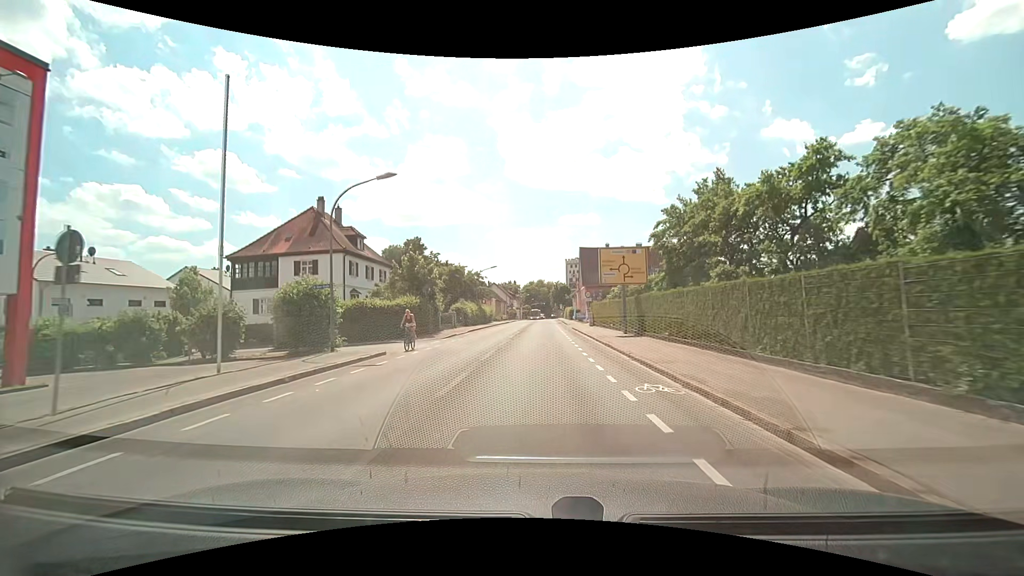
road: secondary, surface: asphalt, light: Day
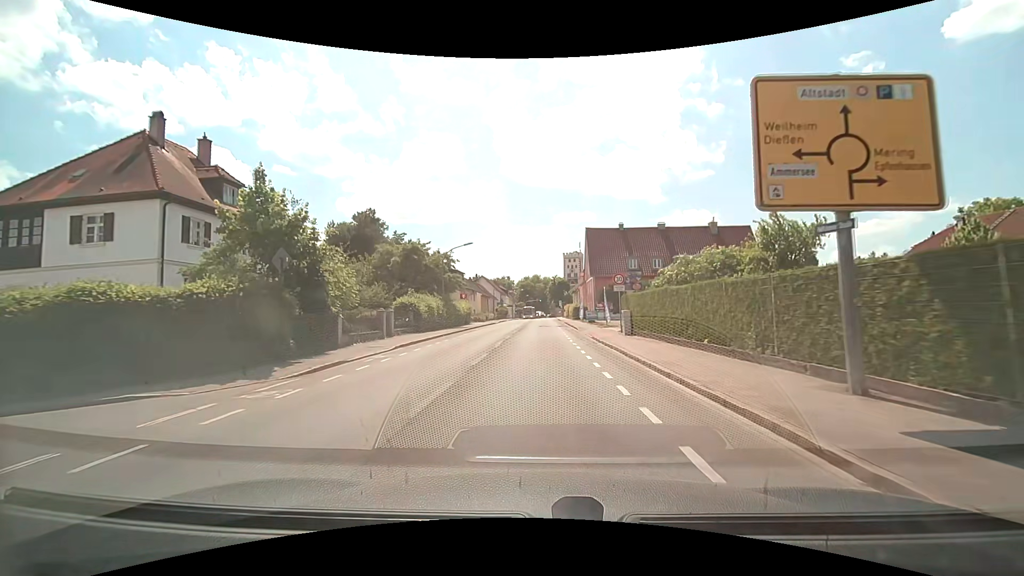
(+0.2, +19.6) m; +1°
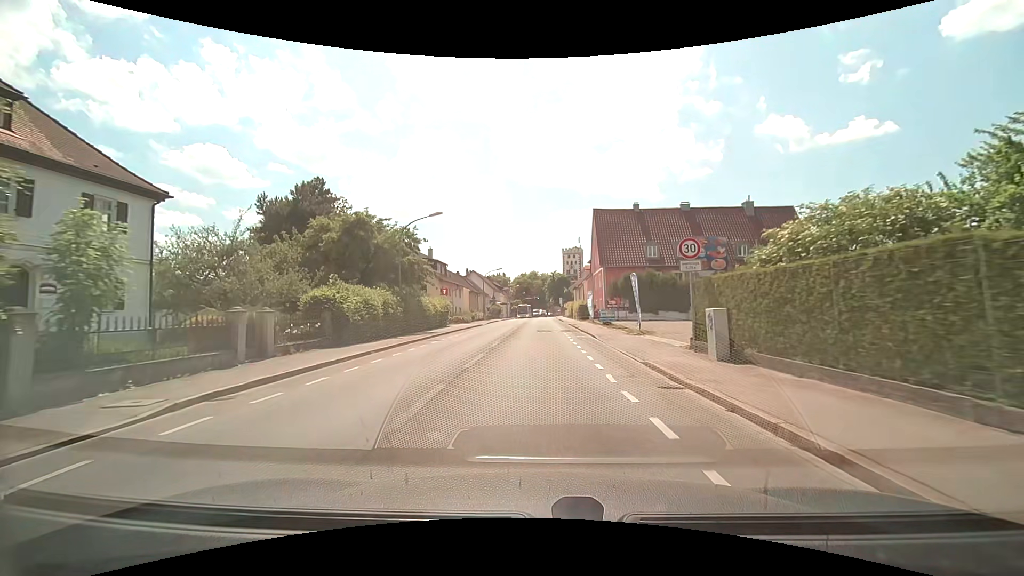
(+0.1, +12.7) m; 0°
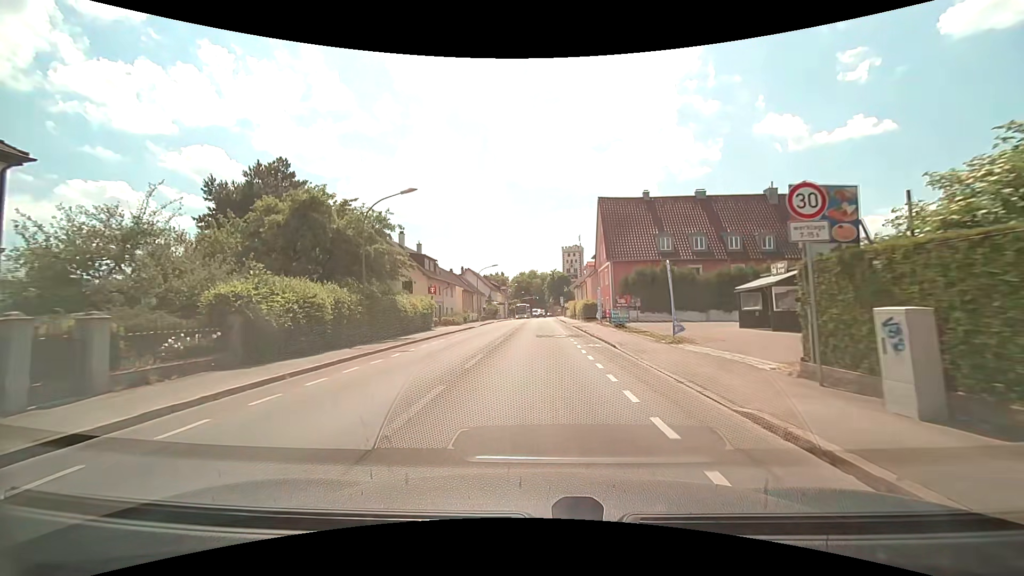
(0.0, +6.0) m; 0°
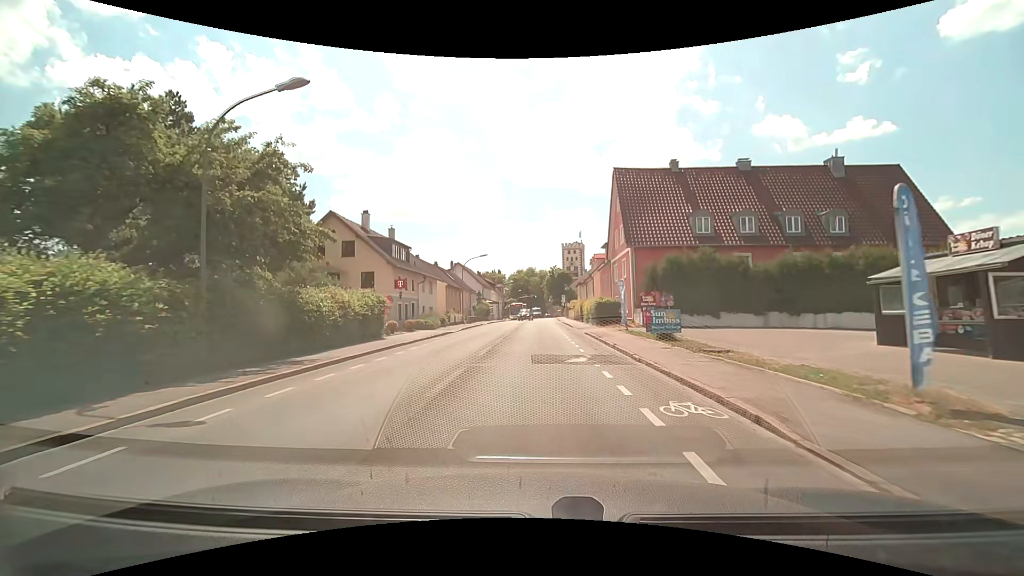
(0.0, +11.3) m; 0°
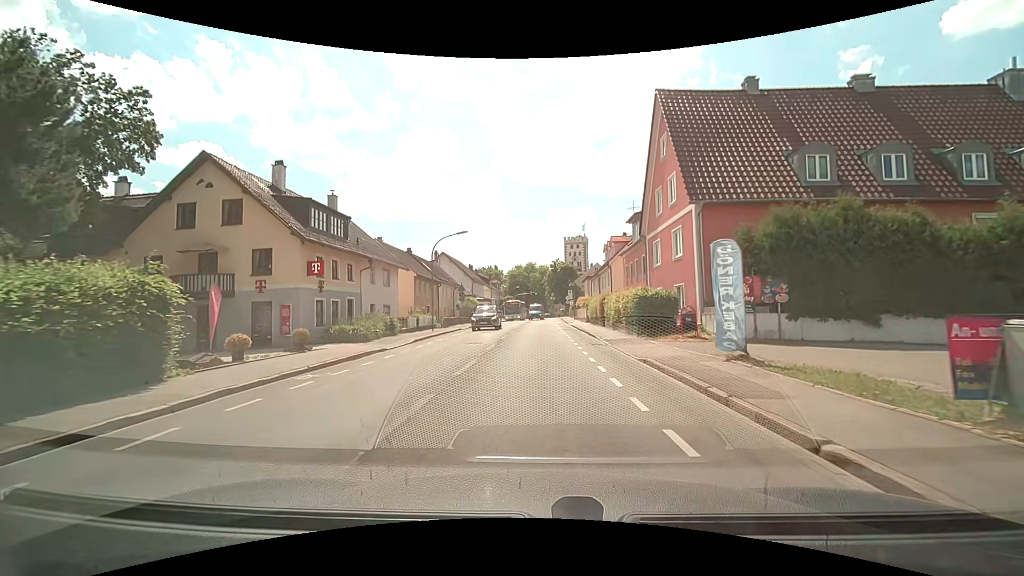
(0.0, +15.0) m; +1°
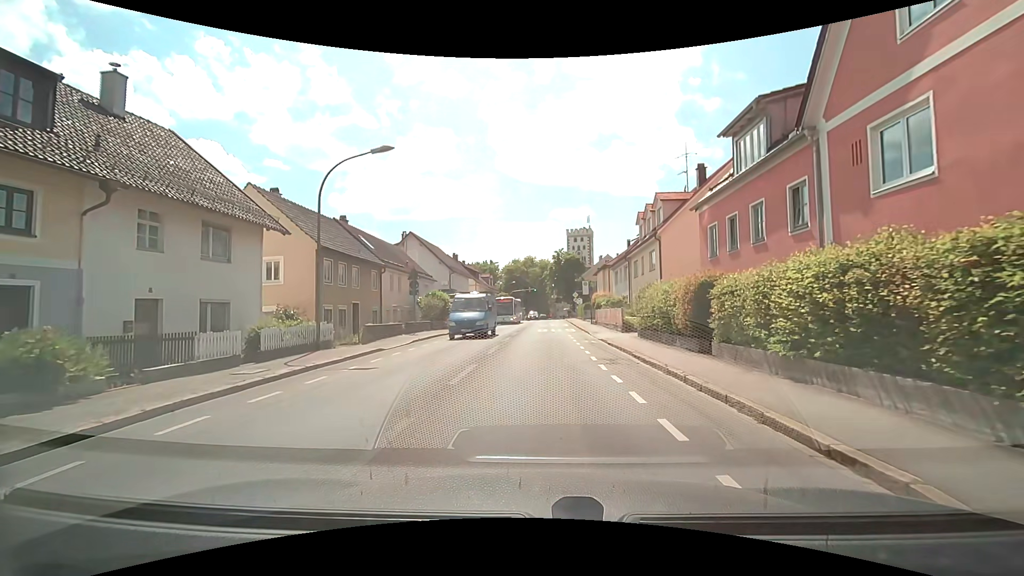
(-0.5, +19.2) m; -1°
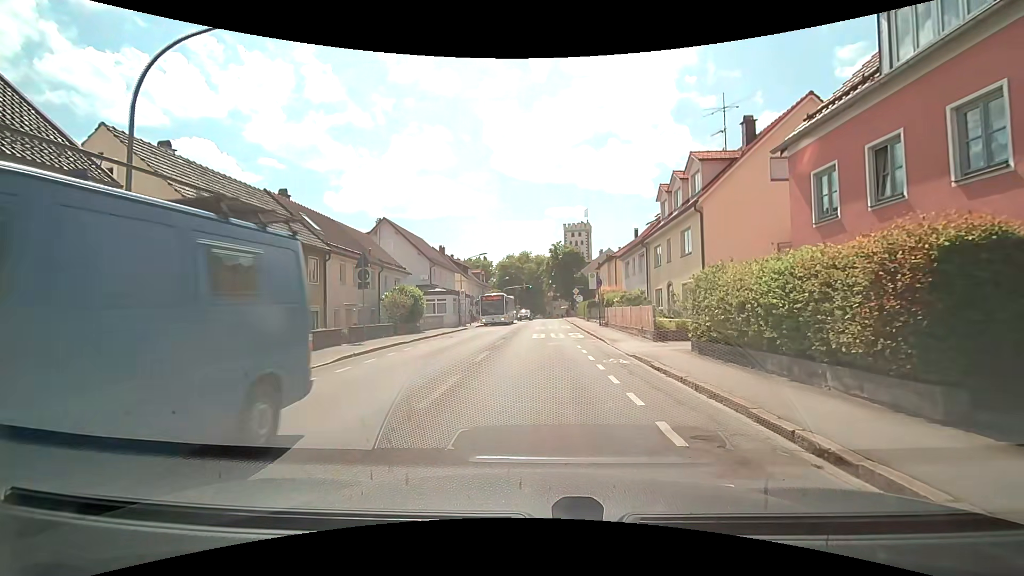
(0.0, +8.1) m; -1°
(0, +10) (0, +20) (+1, +30) (+1, +40) (+1, +50) (+1, +60) (+2, +70) (+2, +80) (+3, +90) (+3, +100) m
